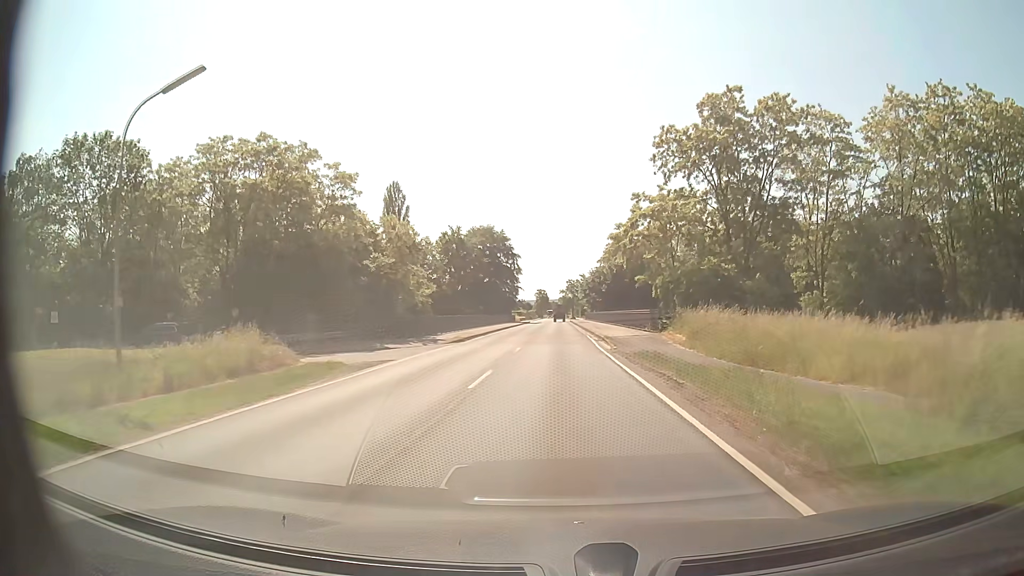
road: secondary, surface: asphalt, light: Day
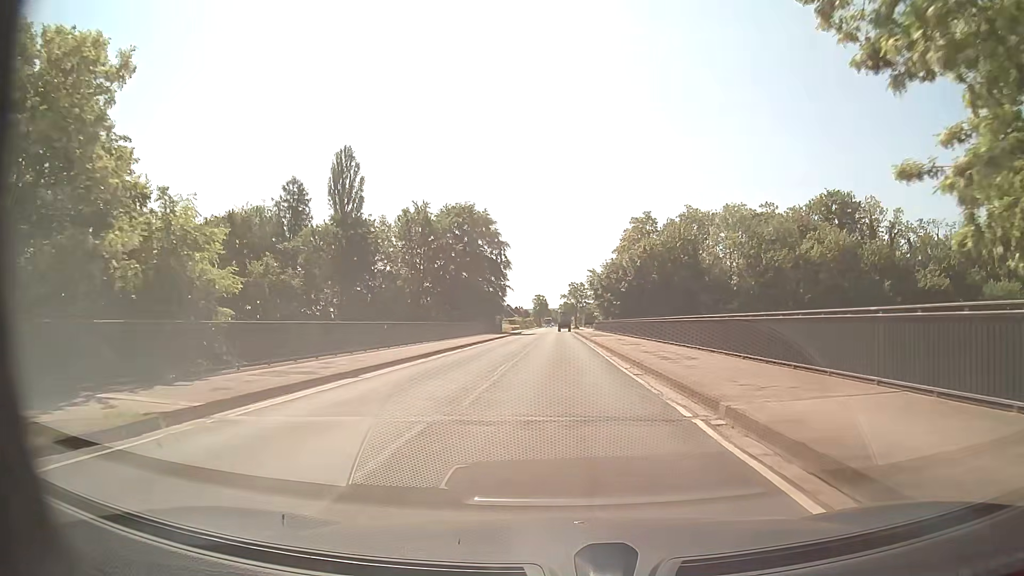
(-0.1, +31.6) m; 0°
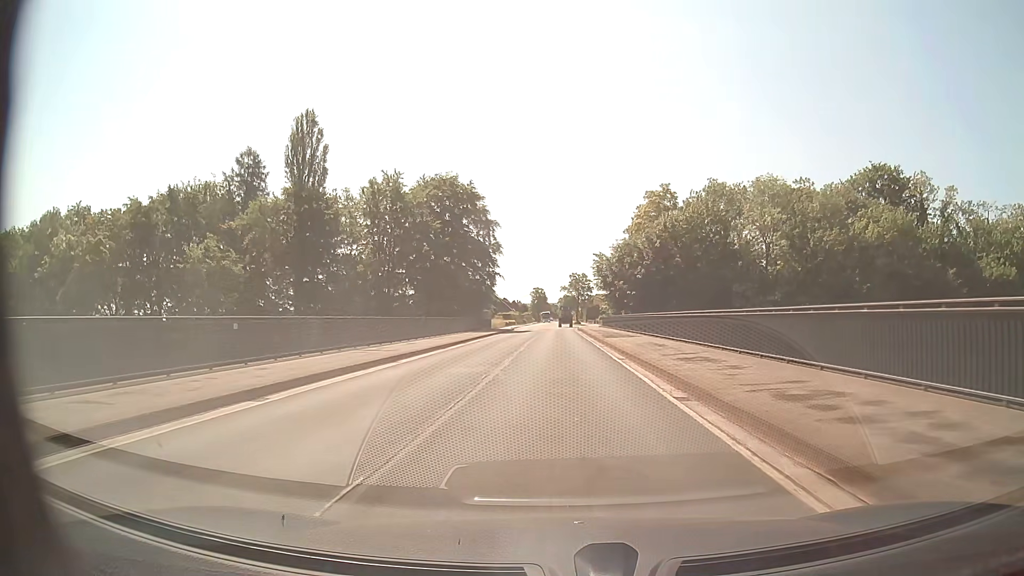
(0.0, +15.8) m; 0°
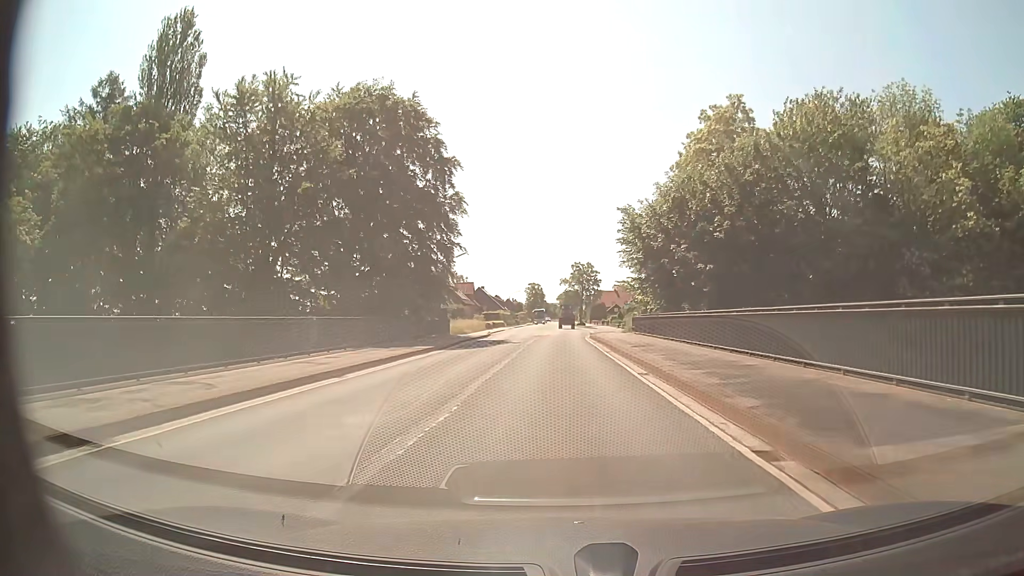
(+0.1, +31.7) m; 0°
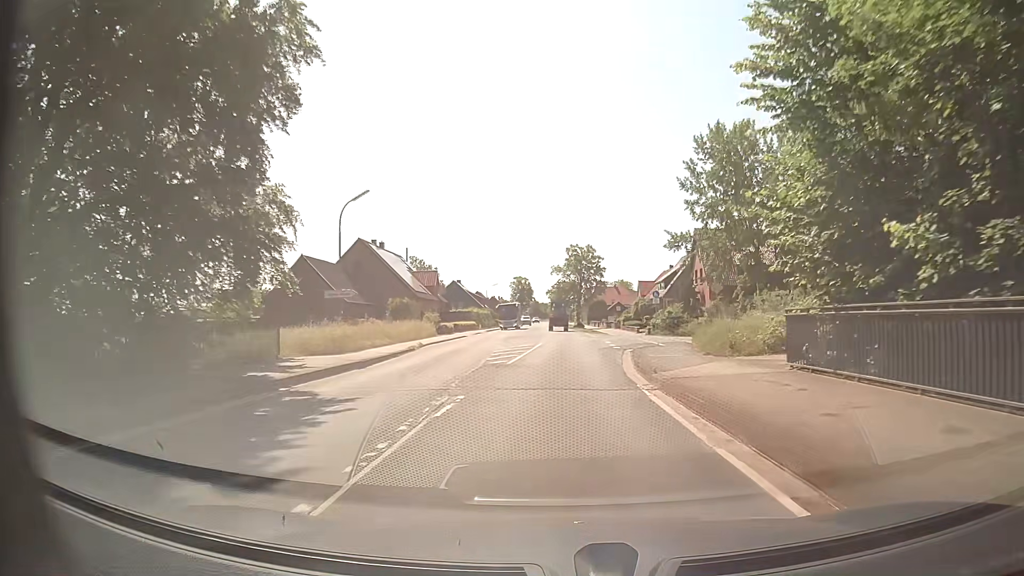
(0.0, +31.8) m; 0°
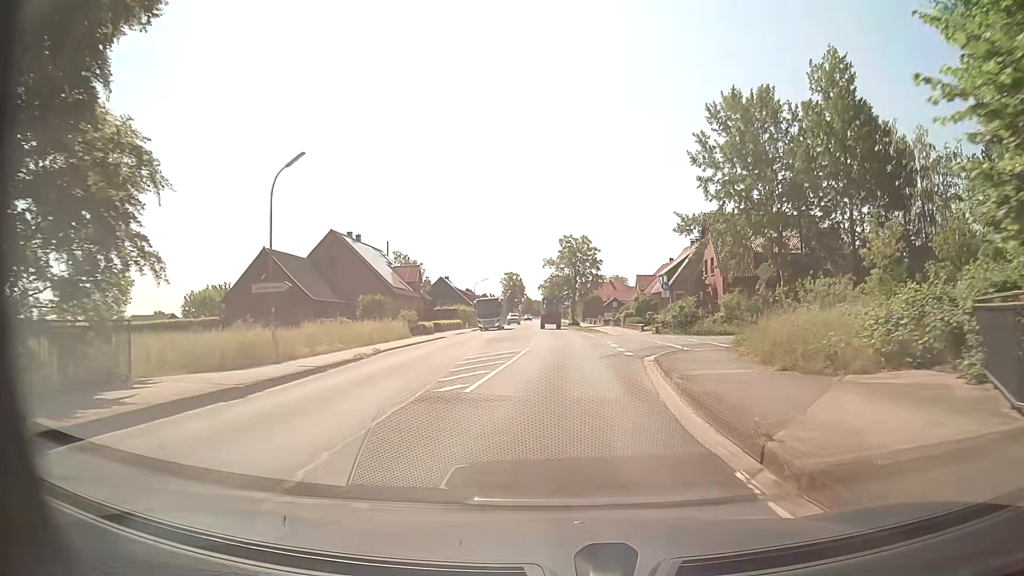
(+0.1, +8.0) m; +1°
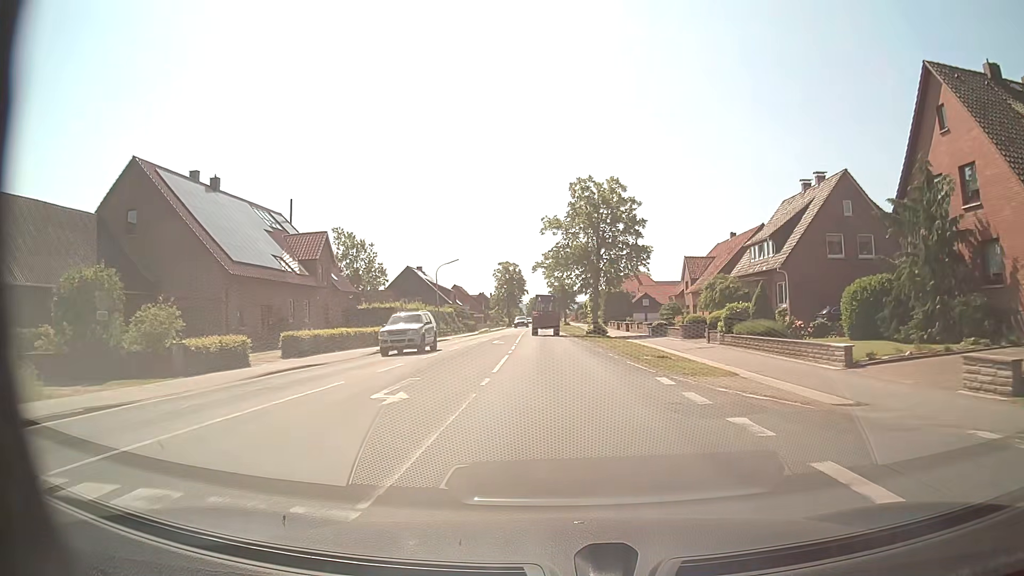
(+0.2, +39.8) m; -1°
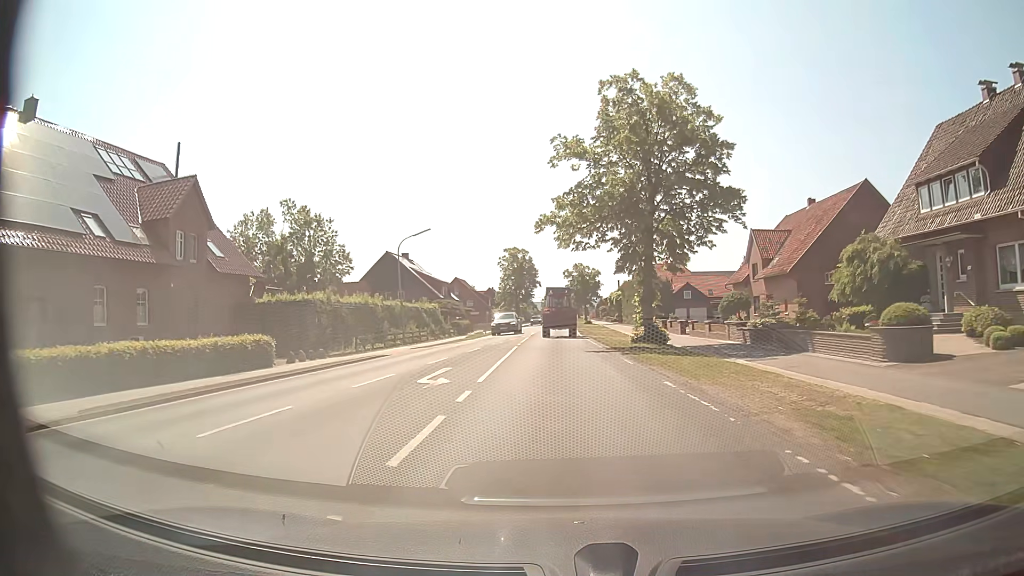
(-0.3, +22.6) m; -2°
(0, +10) (0, +20) (0, +30) (0, +40) (-1, +50) (-1, +60) (-1, +70) (-1, +80) (-2, +90) (-2, +100) m
